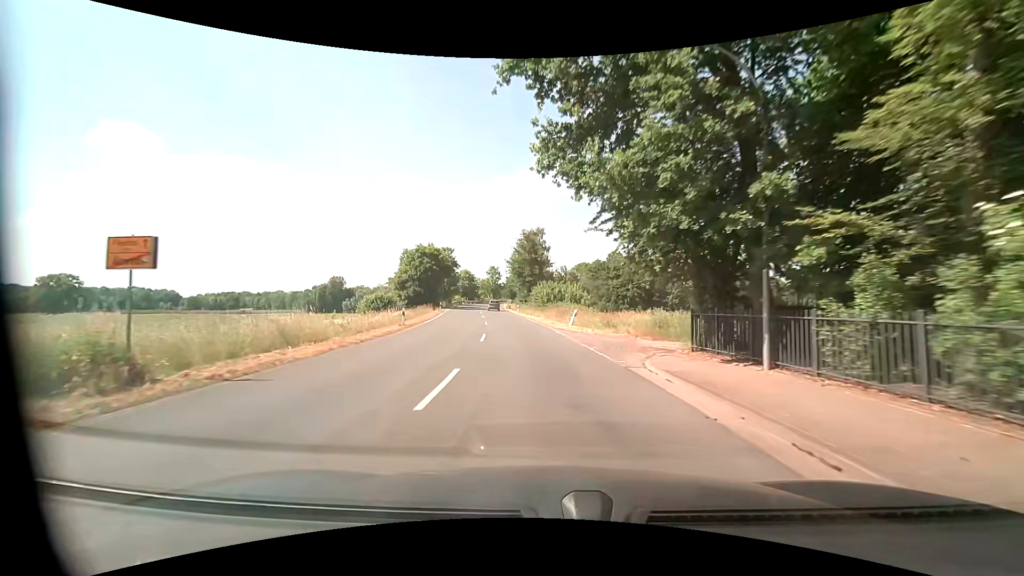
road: secondary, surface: asphalt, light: Day
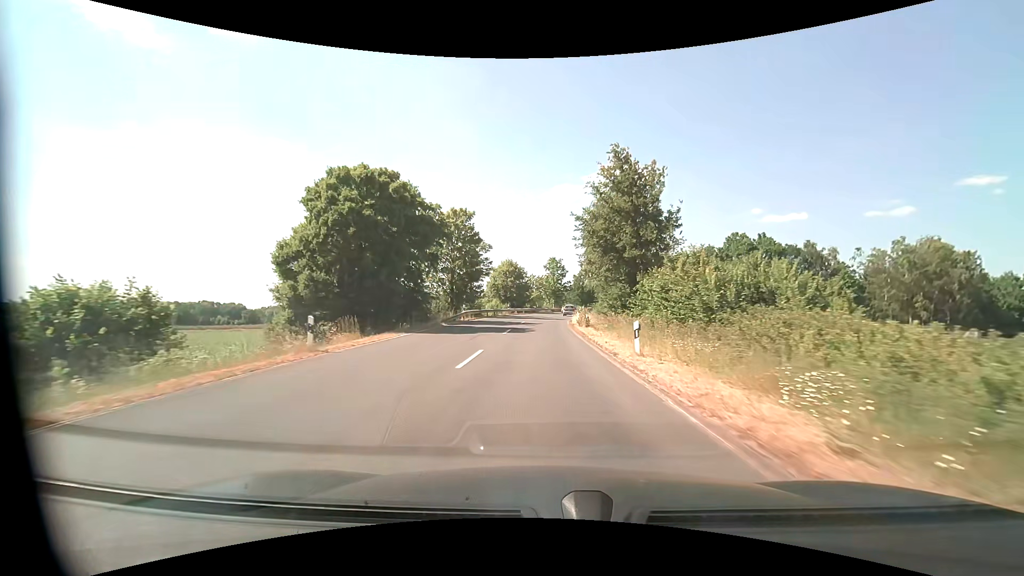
(-3.7, +45.1) m; -8°
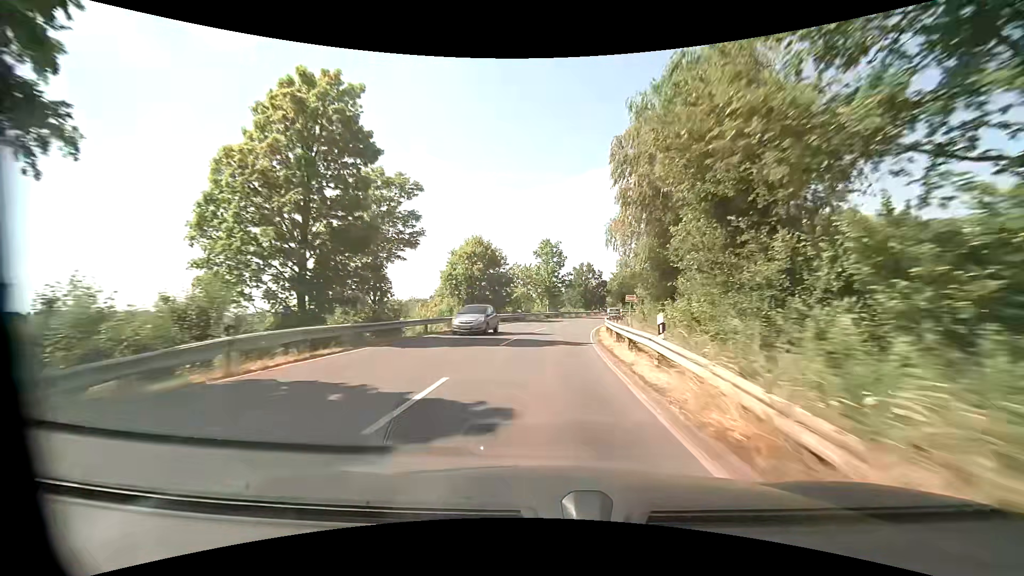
(0.0, +29.7) m; +1°
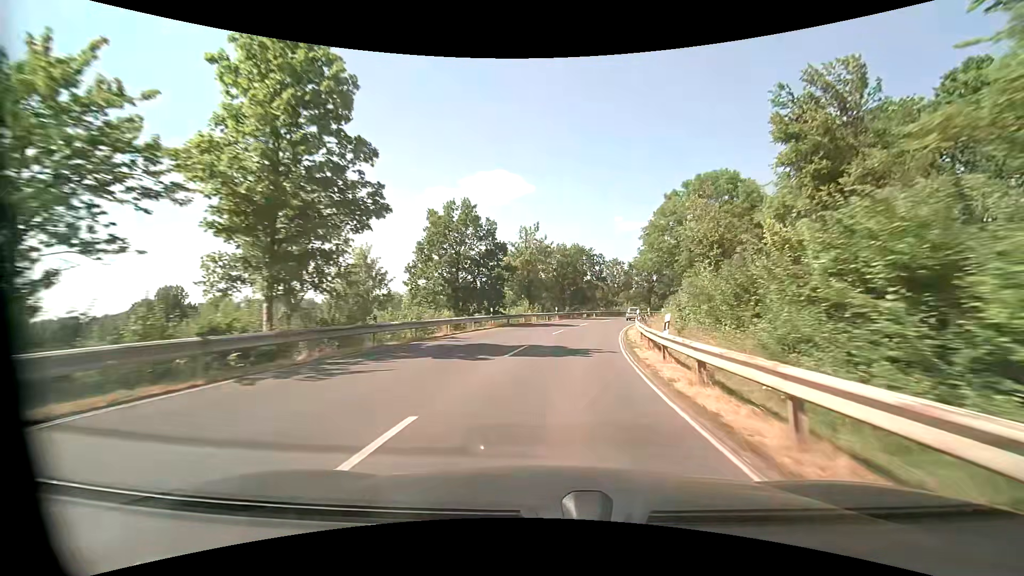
(+4.8, +50.9) m; +13°
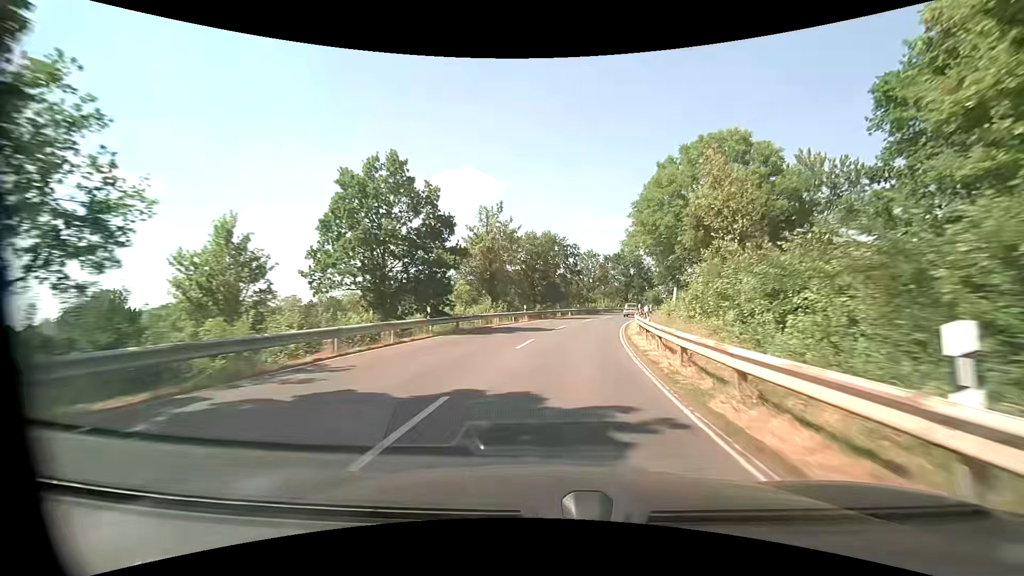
(+0.3, +10.4) m; +4°
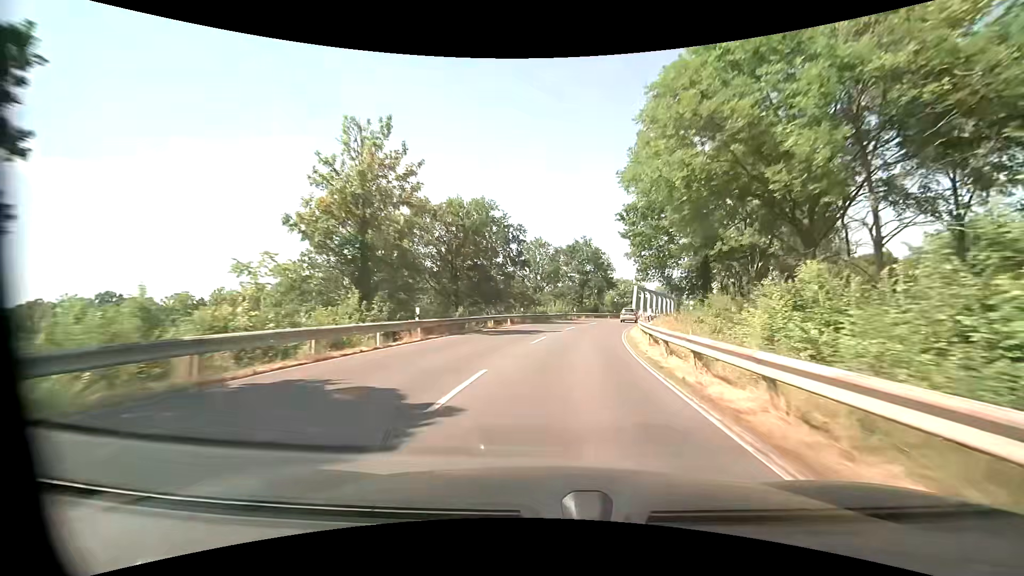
(+1.1, +21.0) m; +6°
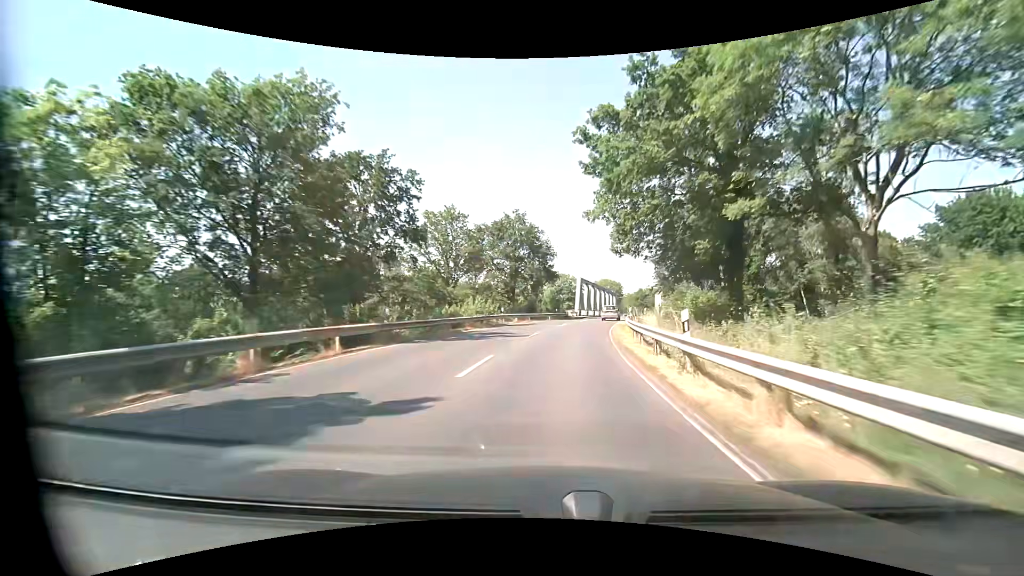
(+1.4, +21.1) m; +8°
(0, +10) (+1, +20) (+2, +30) (+4, +40) (+6, +50) (+8, +59) (+10, +69) (+13, +79) (+15, +88) (+17, +98) m
